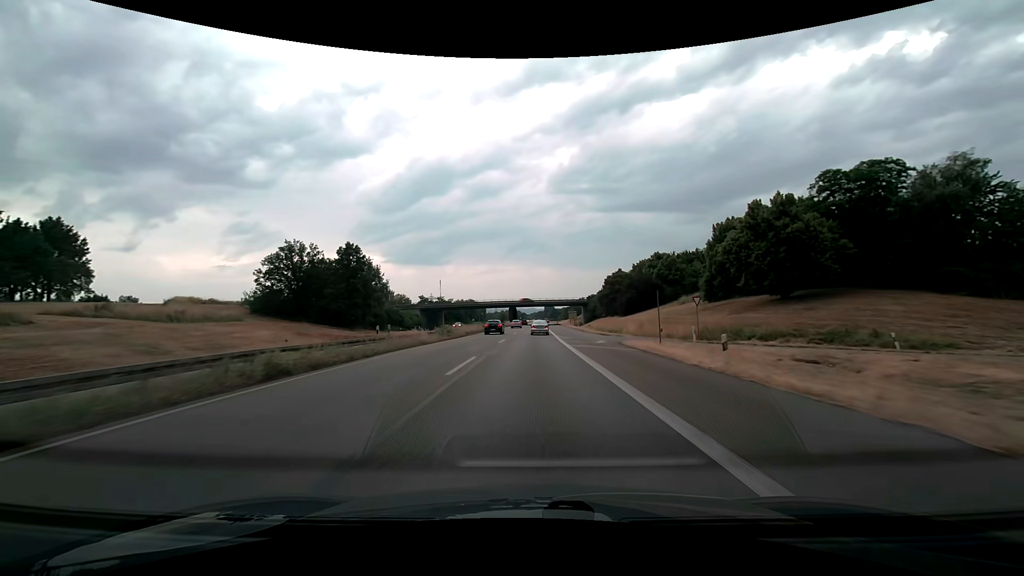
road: trunk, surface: asphalt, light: Day
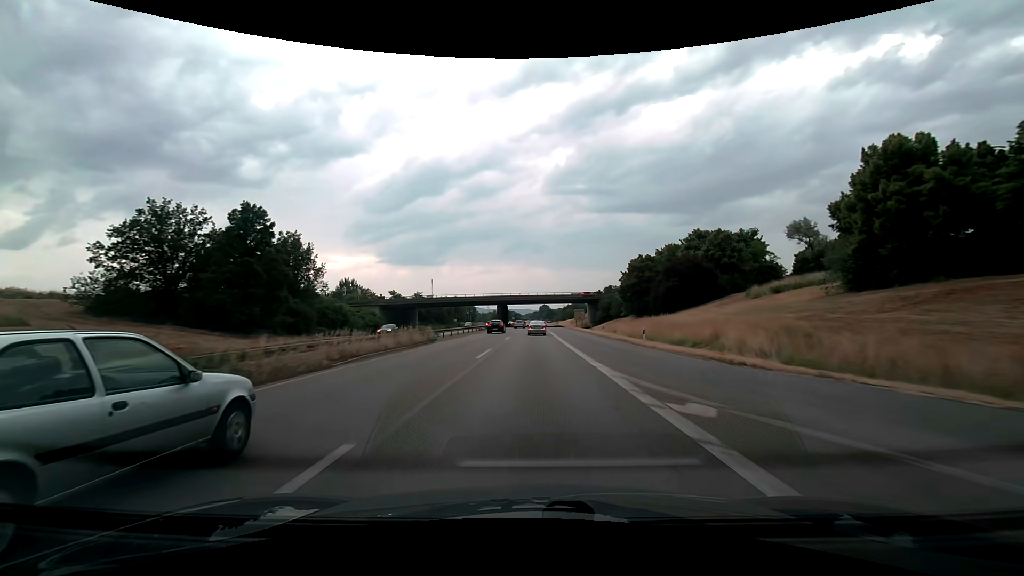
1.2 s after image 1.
(+0.1, +31.3) m; 0°
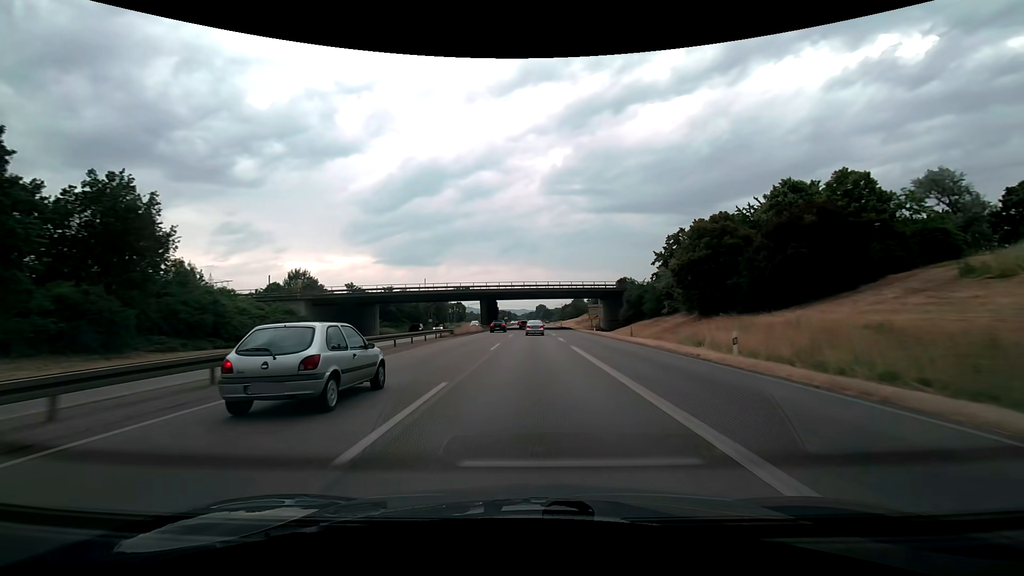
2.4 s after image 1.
(+0.1, +31.4) m; 0°
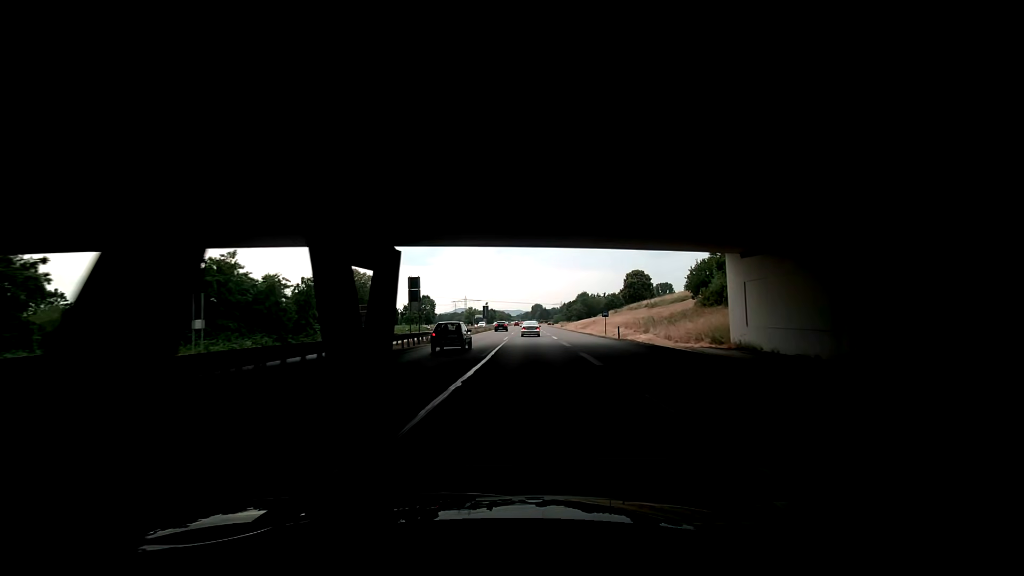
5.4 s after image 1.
(+0.5, +77.4) m; +1°
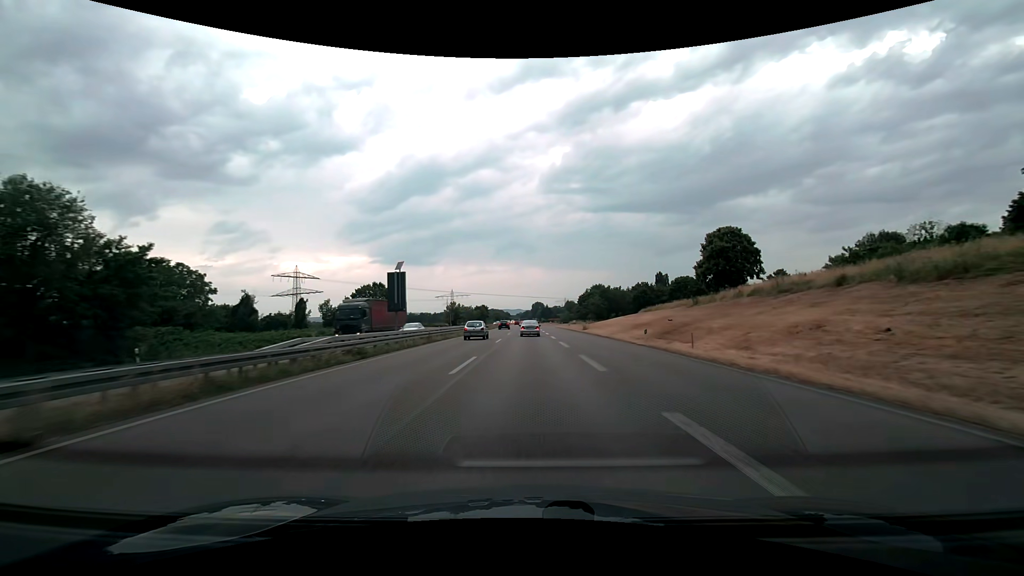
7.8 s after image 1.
(-0.2, +62.0) m; 0°
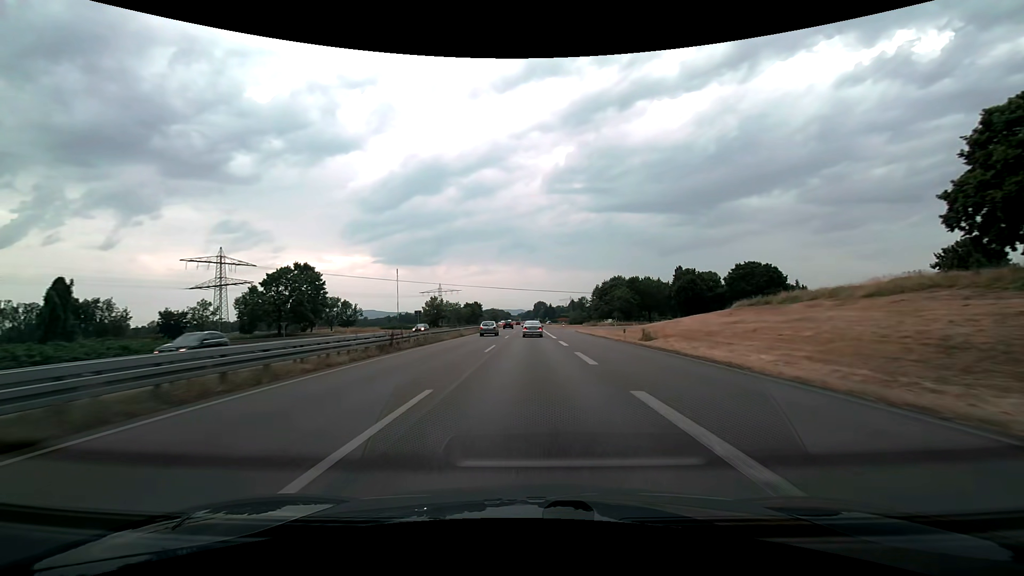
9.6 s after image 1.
(-0.1, +45.7) m; 0°
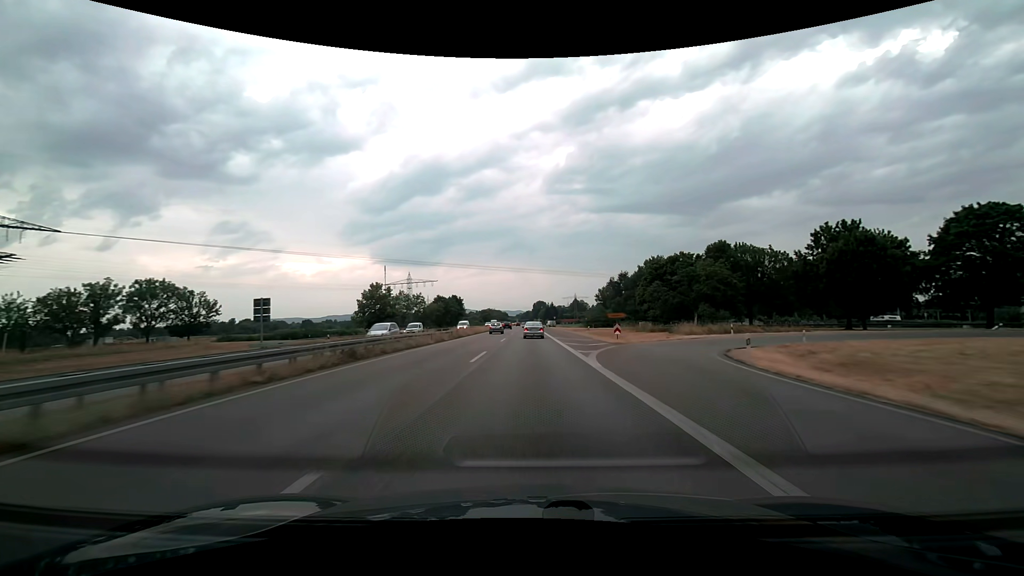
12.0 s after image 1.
(+0.1, +60.6) m; 0°
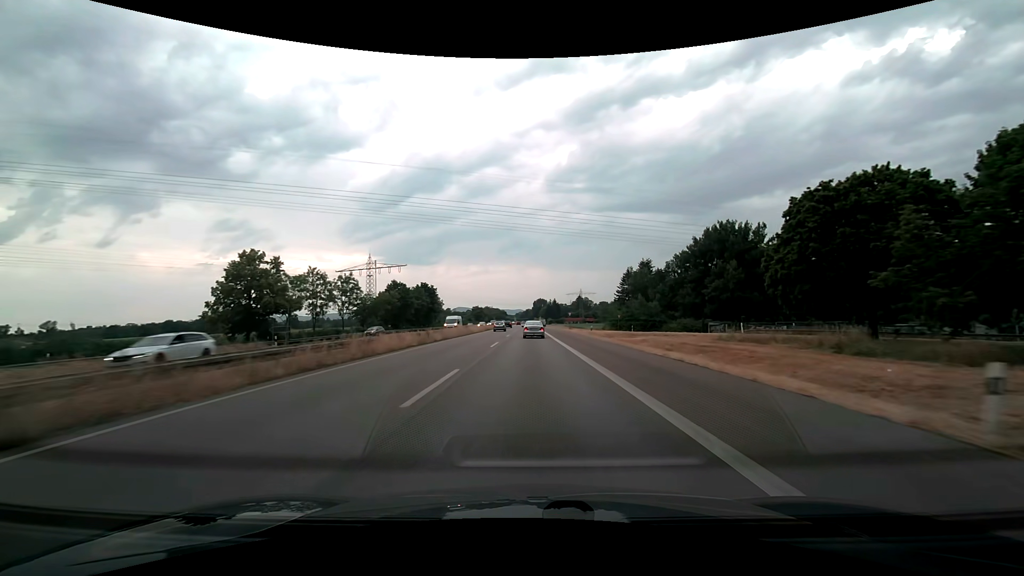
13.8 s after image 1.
(0.0, +45.9) m; 0°
(0, +10) (0, +20) (0, +30) (0, +40) (0, +50) (0, +60) (0, +70) (0, +80) (-1, +90) (-1, +100) m
